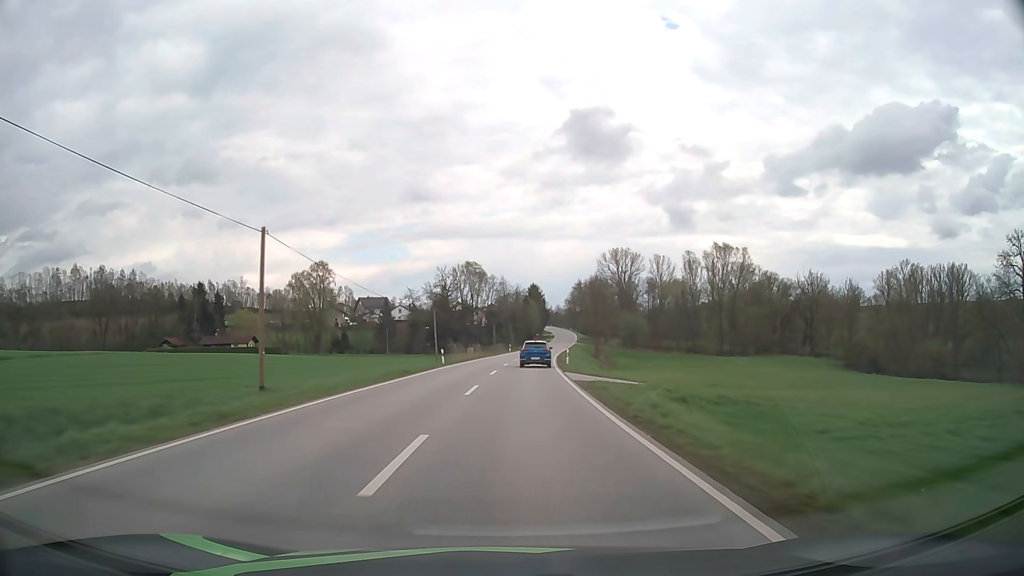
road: secondary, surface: asphalt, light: Day
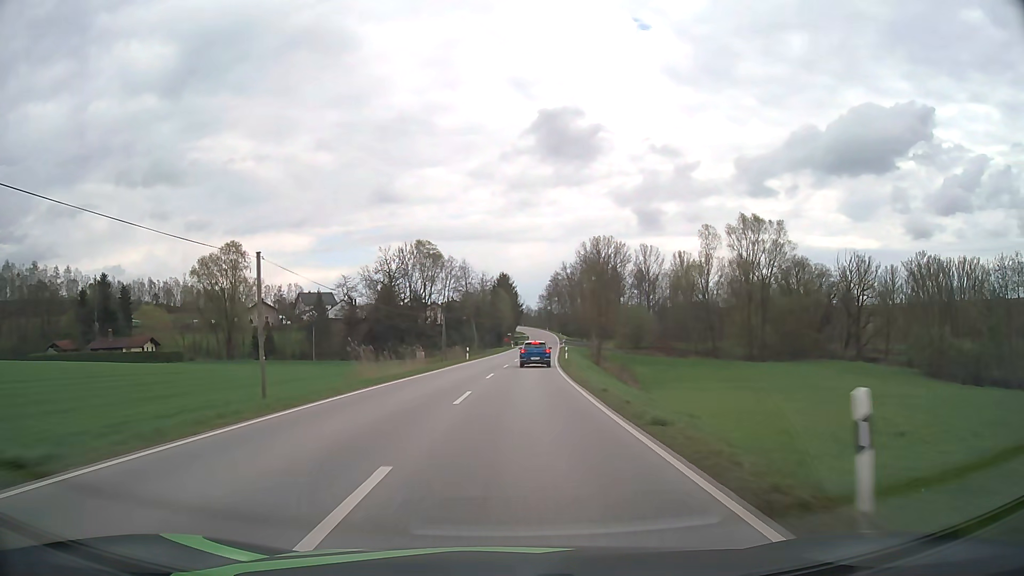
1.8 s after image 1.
(+1.0, +38.6) m; +3°
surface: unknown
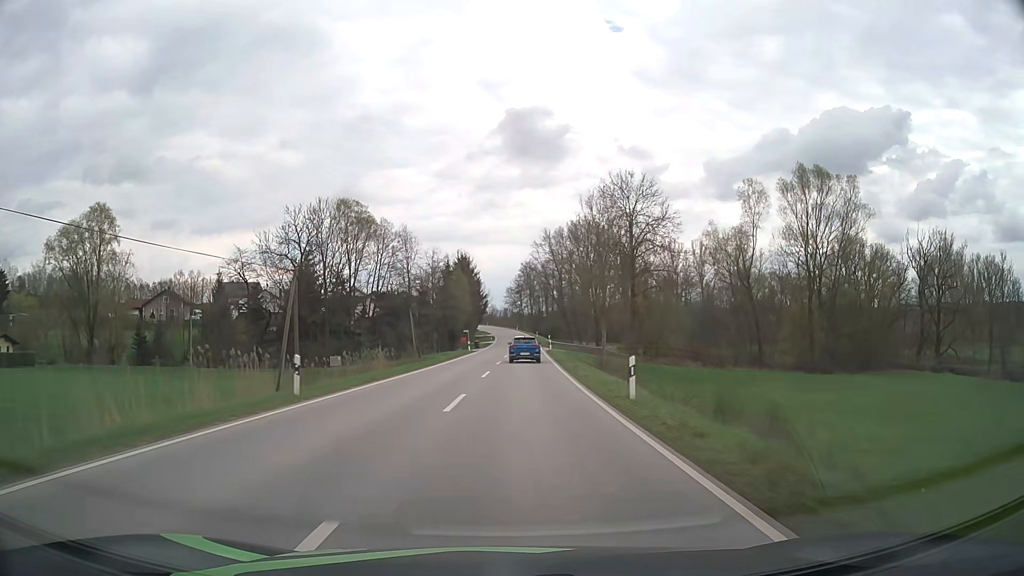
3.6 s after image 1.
(+1.1, +38.4) m; +3°
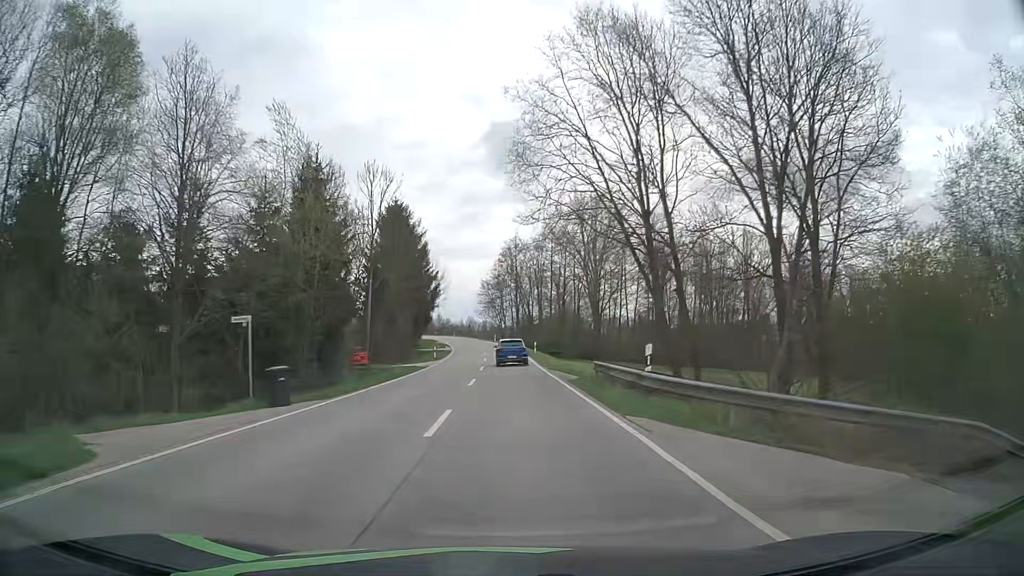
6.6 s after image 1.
(+1.6, +62.9) m; +2°
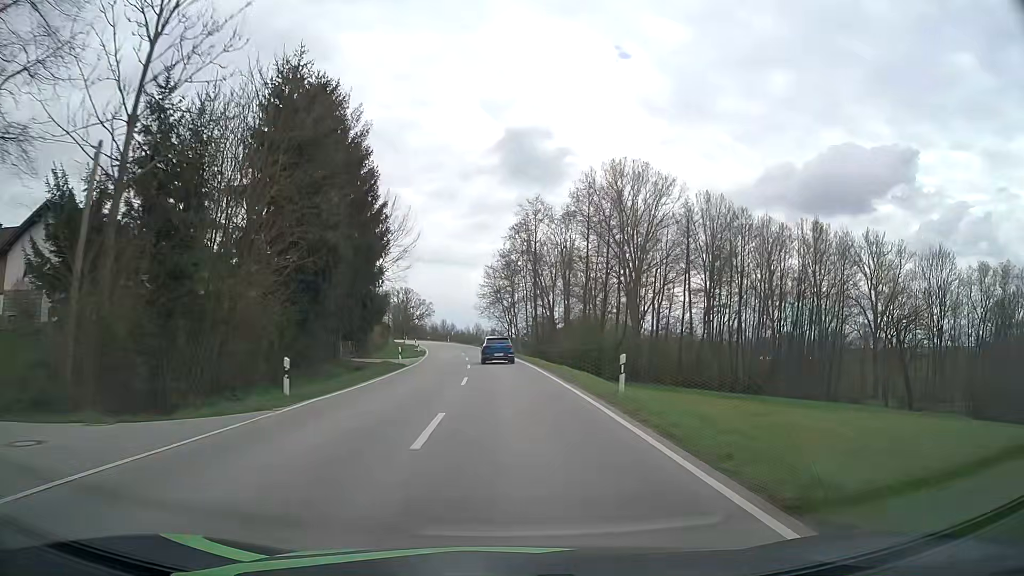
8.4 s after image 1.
(-0.2, +37.6) m; -1°
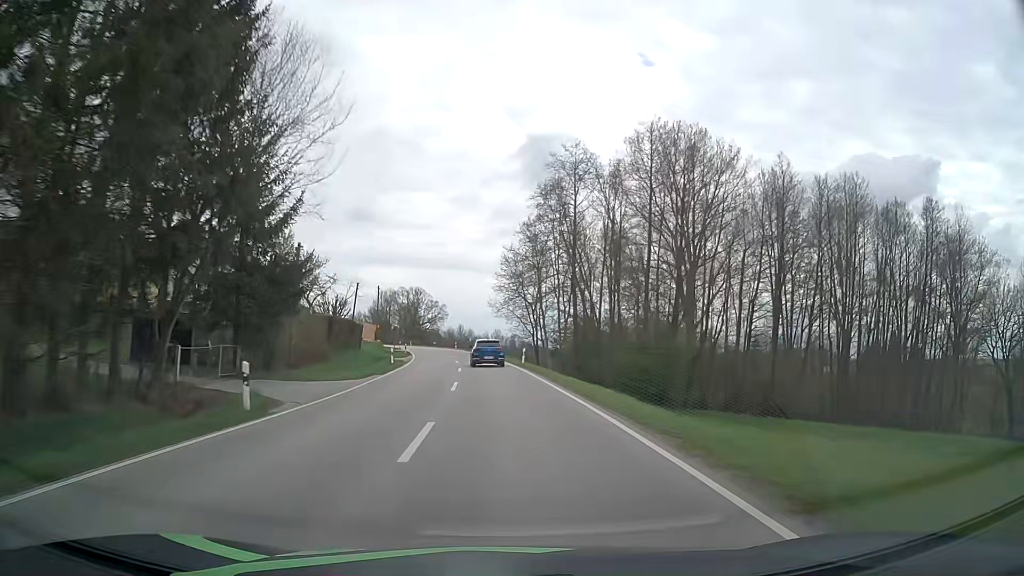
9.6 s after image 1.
(-0.3, +24.8) m; -2°
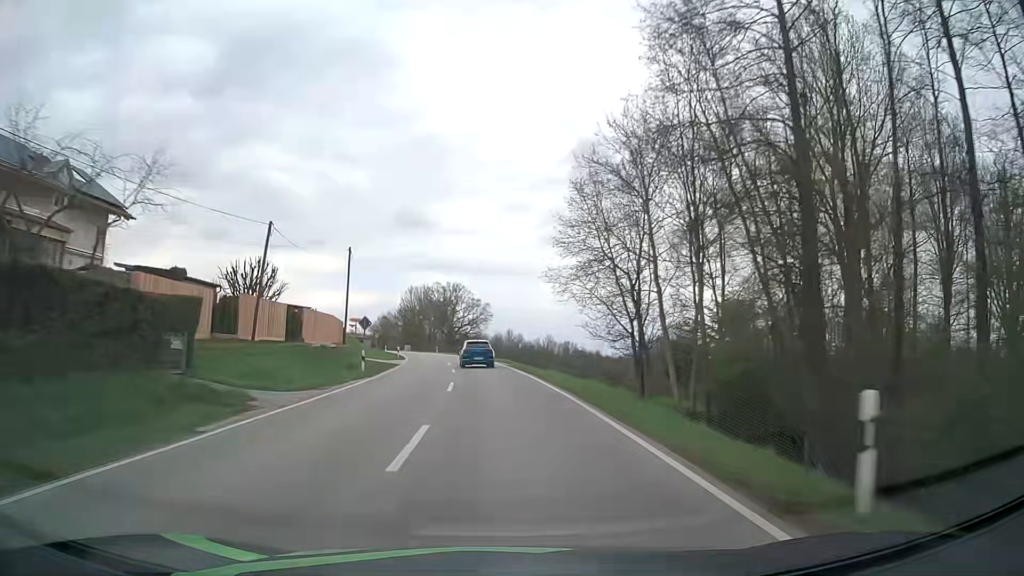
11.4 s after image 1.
(-1.2, +36.7) m; -4°
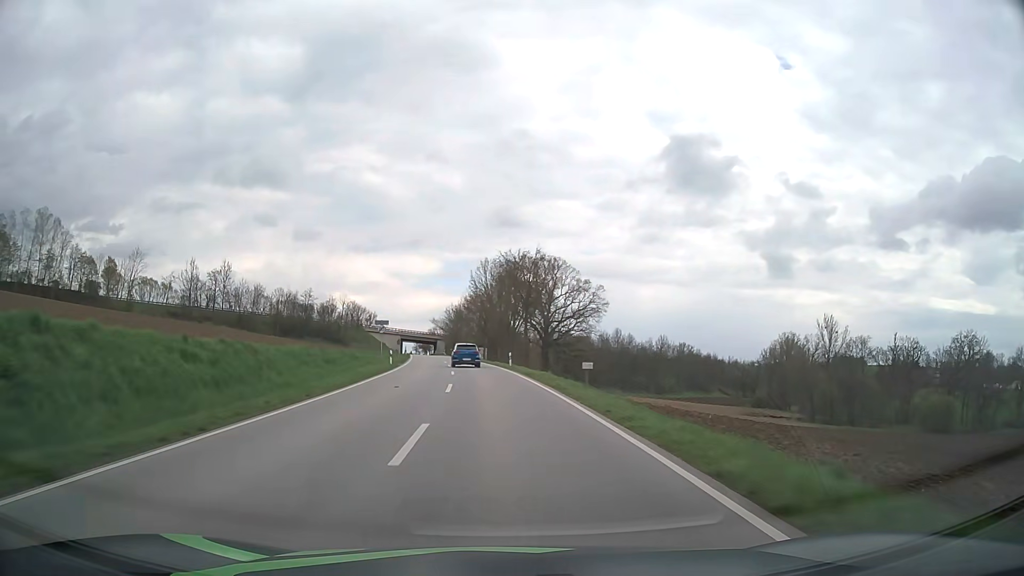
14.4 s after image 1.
(-4.3, +59.7) m; -8°
(0, +10) (-1, +20) (-1, +30) (-2, +40) (-3, +50) (-4, +60) (-5, +70) (-7, +80) (-8, +90) (-10, +99) m
